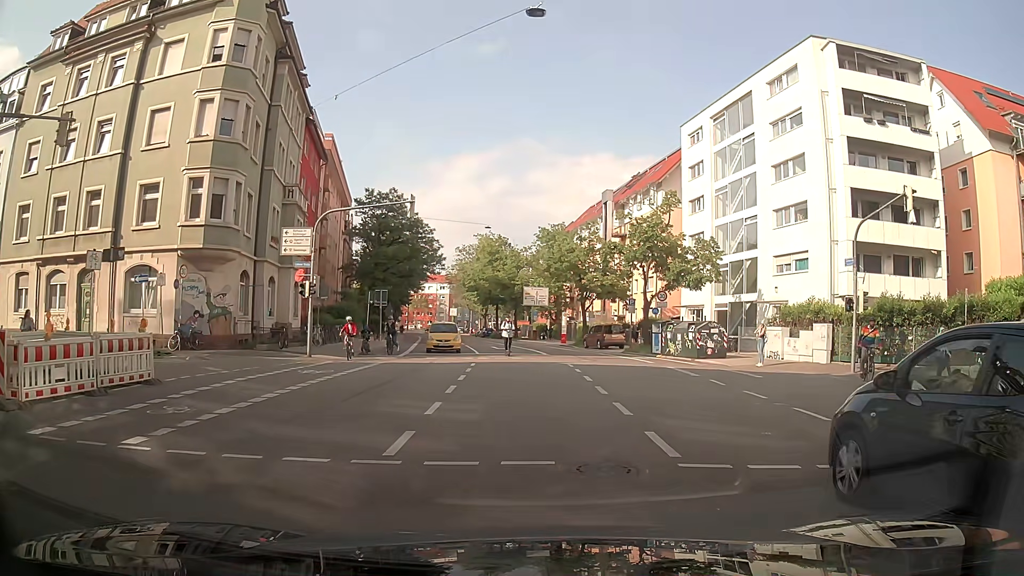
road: secondary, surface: asphalt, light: Day
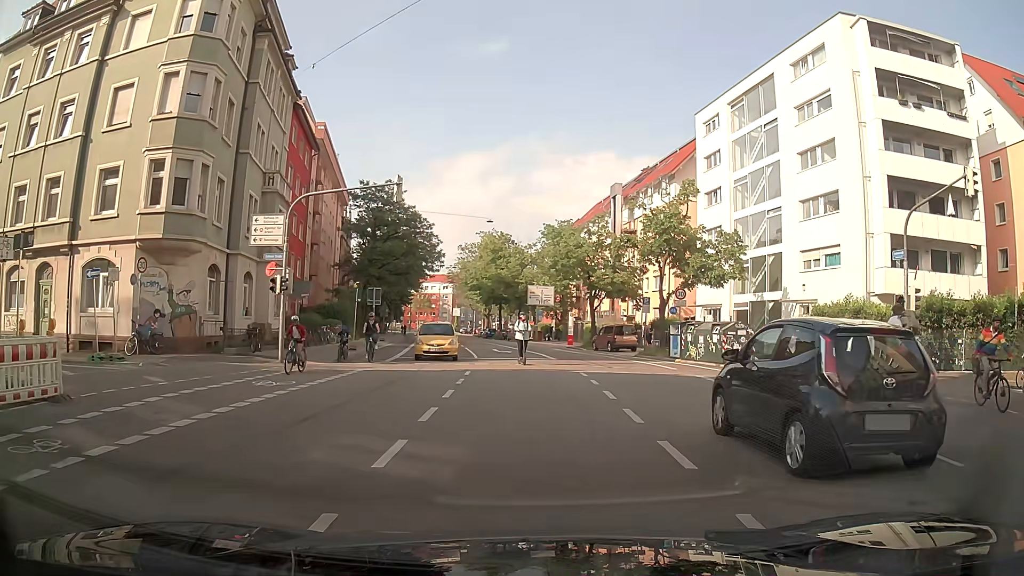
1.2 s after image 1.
(-0.1, +3.6) m; -3°
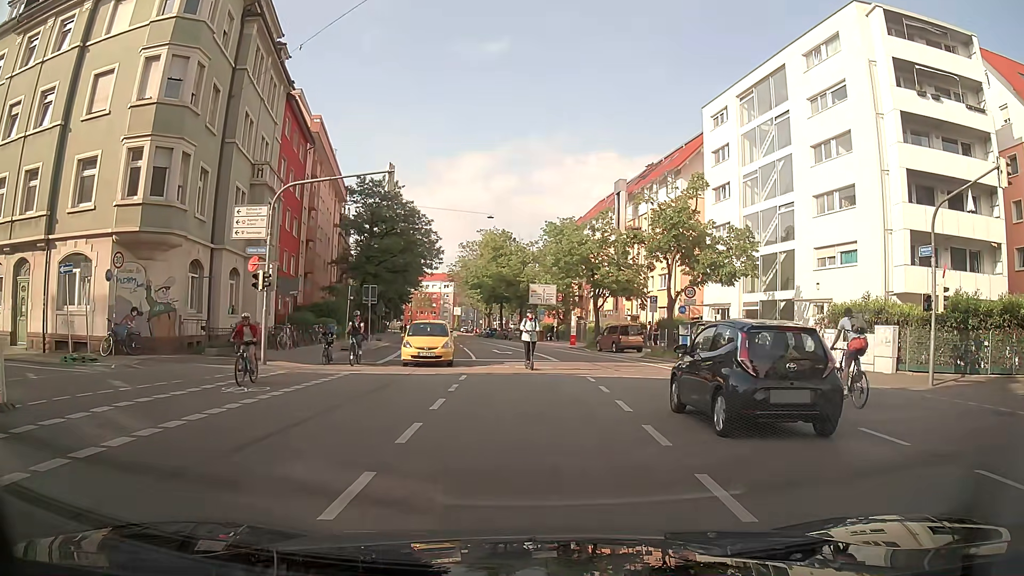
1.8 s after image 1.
(0.0, +1.7) m; -1°
